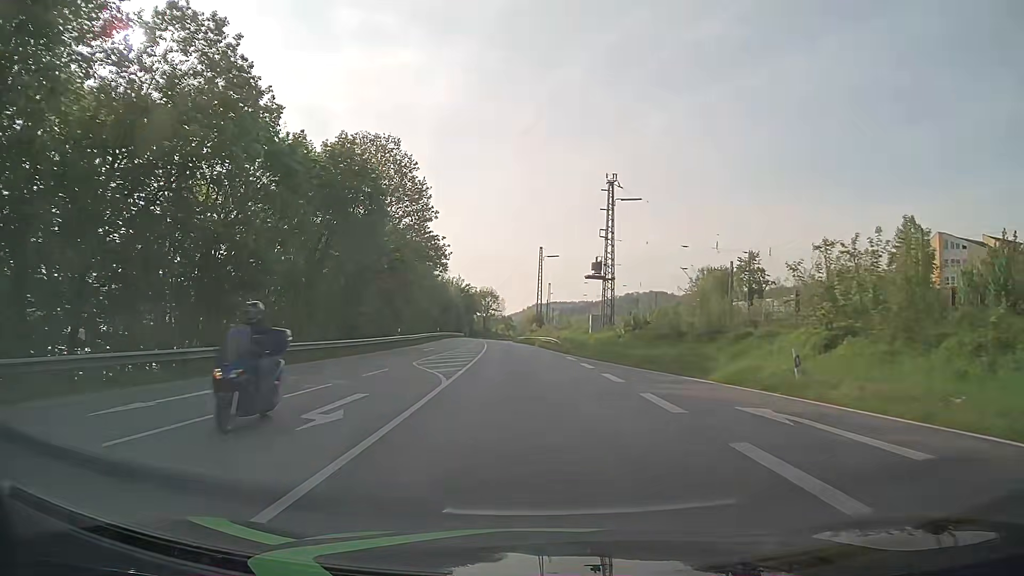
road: primary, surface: asphalt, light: Day
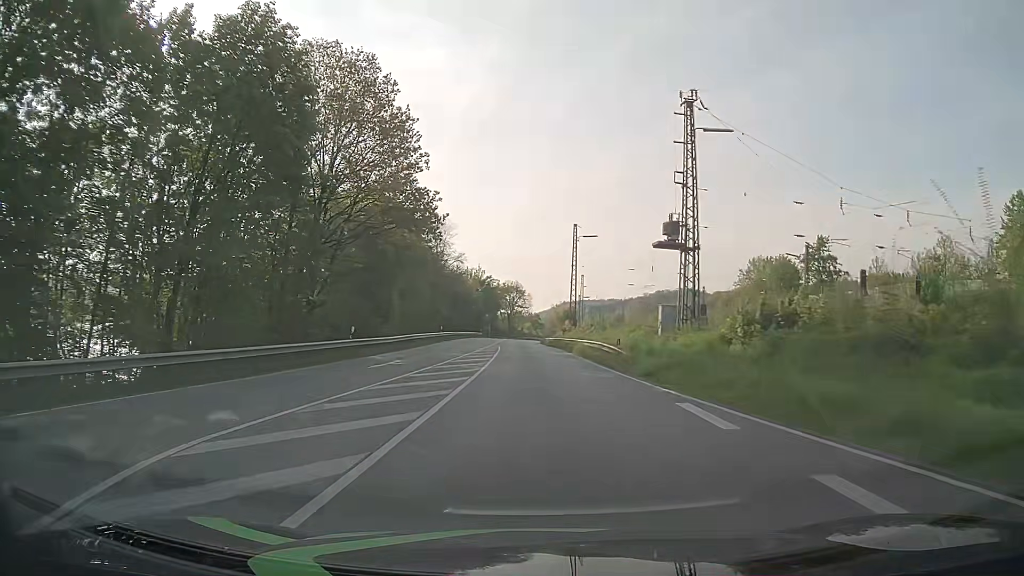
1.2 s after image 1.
(-0.4, +20.0) m; -2°
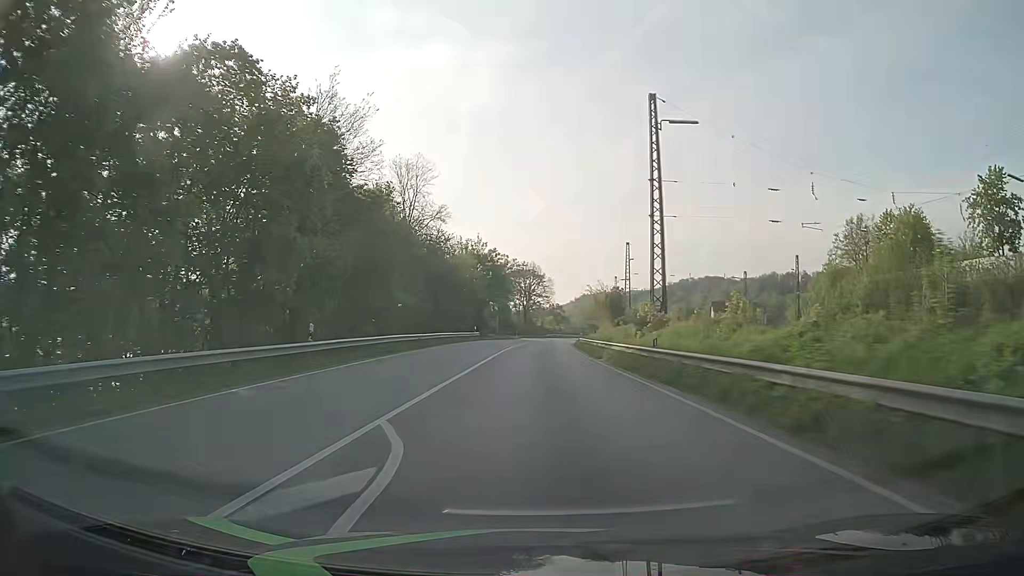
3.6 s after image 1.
(-0.9, +42.4) m; -2°
(0, +10) (0, +20) (0, +30) (+1, +40) (+1, +50) (+1, +60) (+2, +70) (+3, +80) (+4, +90) (+4, +100) m
